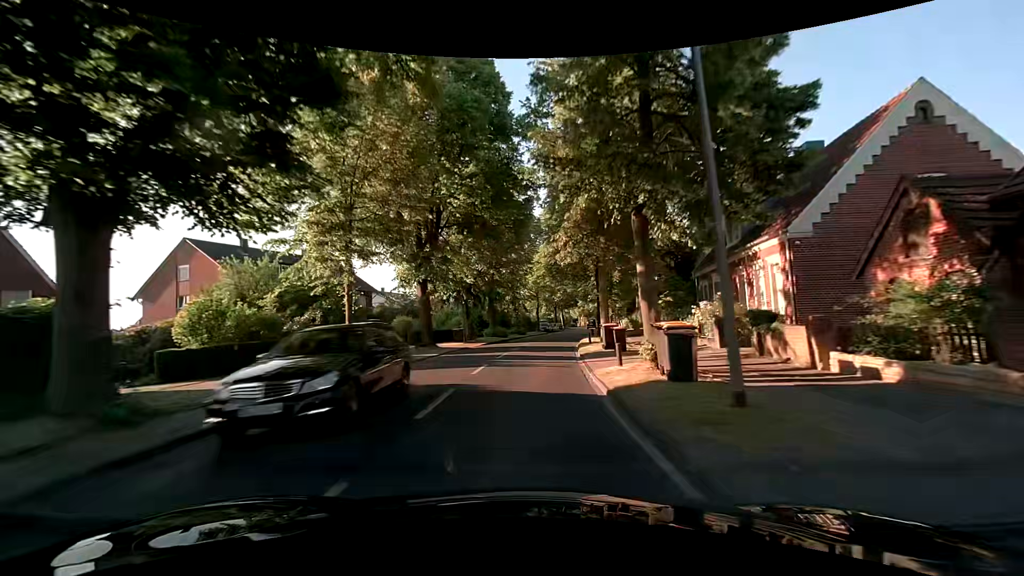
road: secondary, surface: asphalt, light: Day
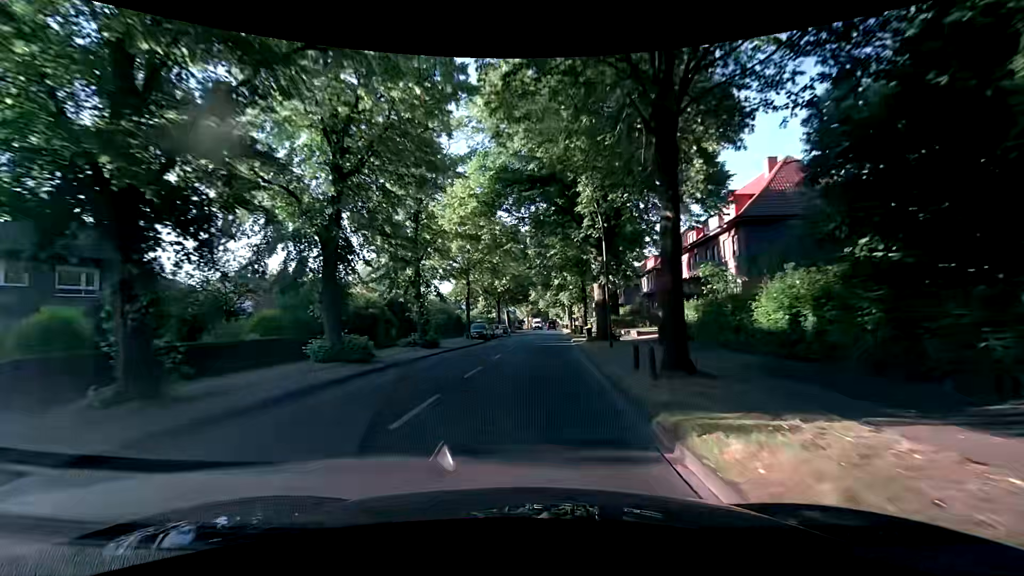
(+1.4, +31.0) m; +6°
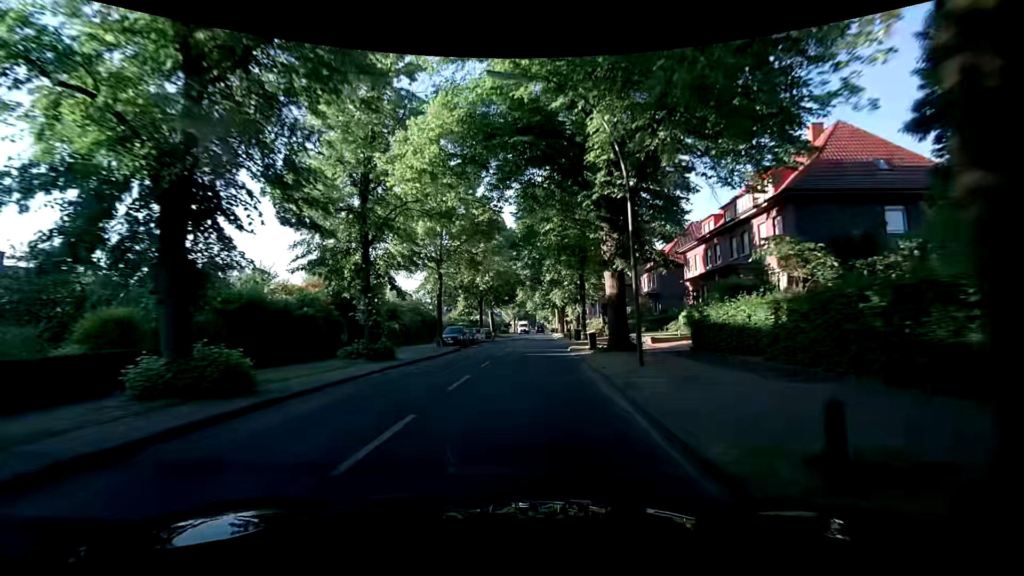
(0.0, +7.8) m; -1°
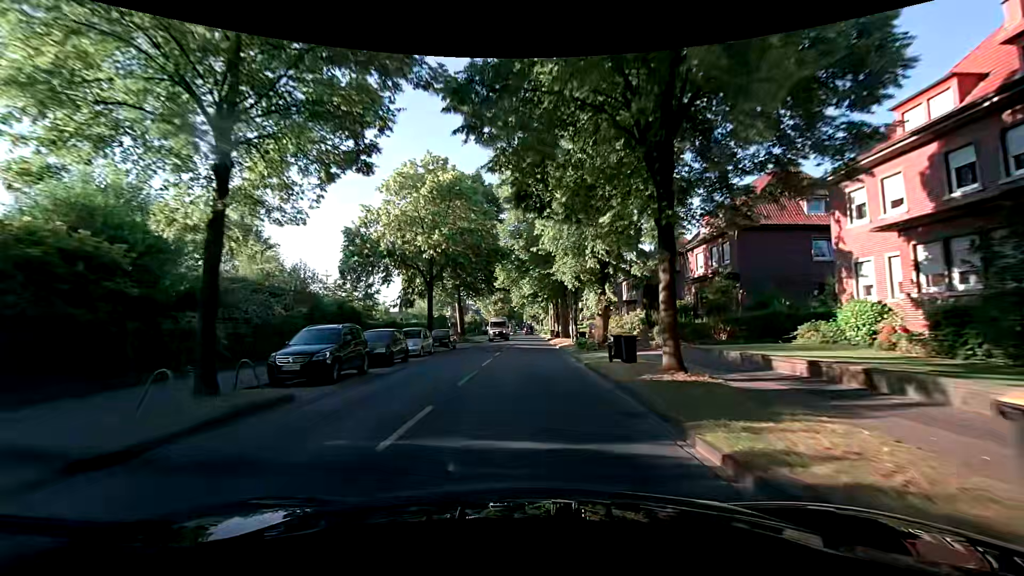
(+1.5, +23.2) m; +4°
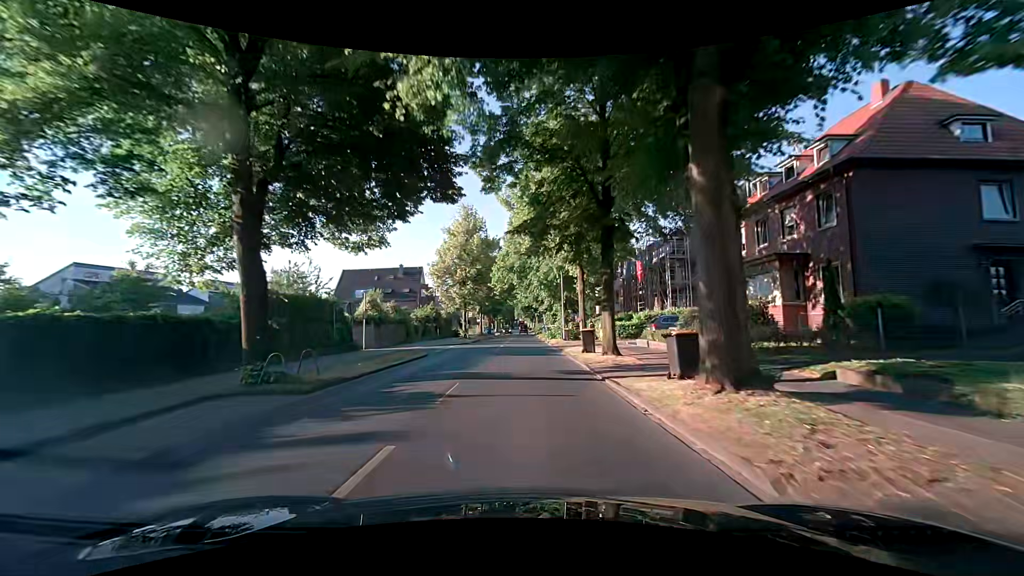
(+0.2, +38.9) m; 0°
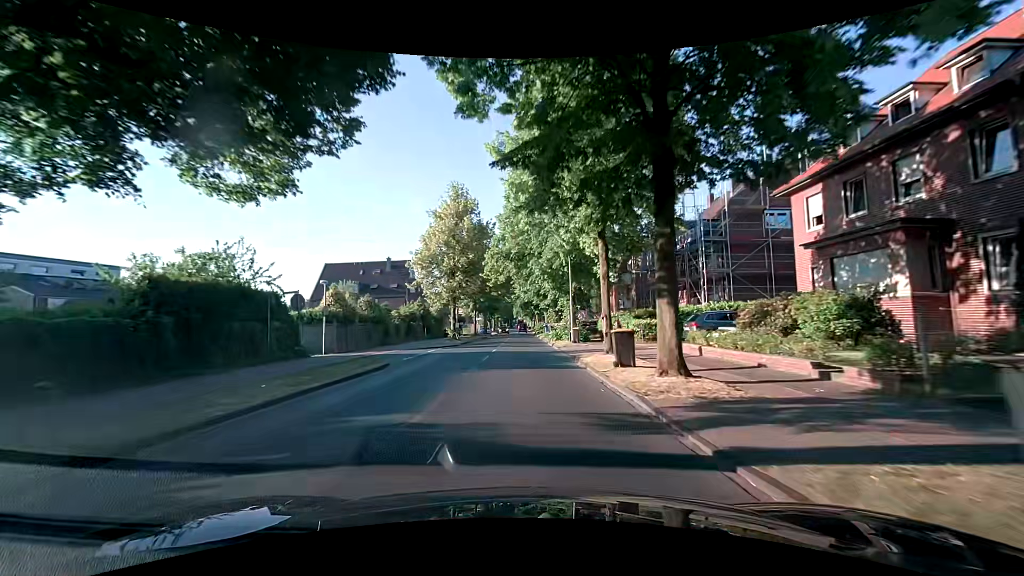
(+0.1, +7.8) m; +1°
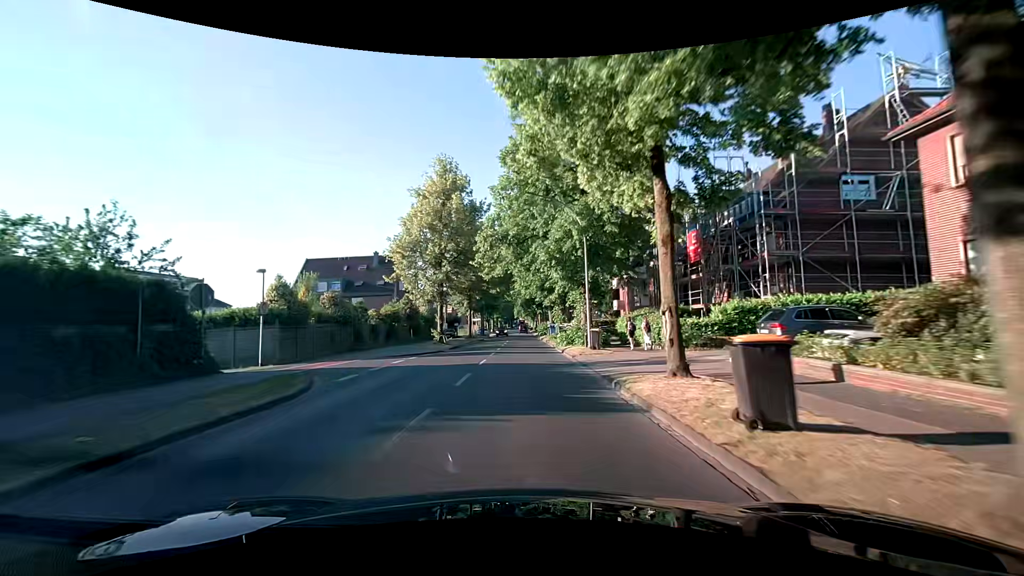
(0.0, +7.8) m; 0°
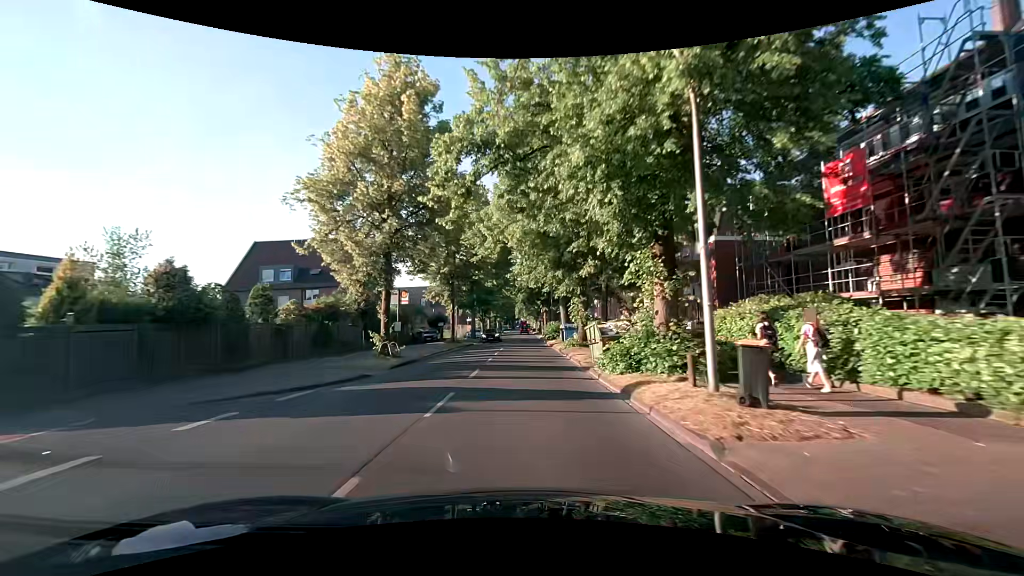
(-0.2, +15.6) m; -1°
(0, +10) (0, +20) (0, +30) (0, +40) (0, +50) (0, +60) (0, +70) (0, +80) (0, +90) (0, +100) m
